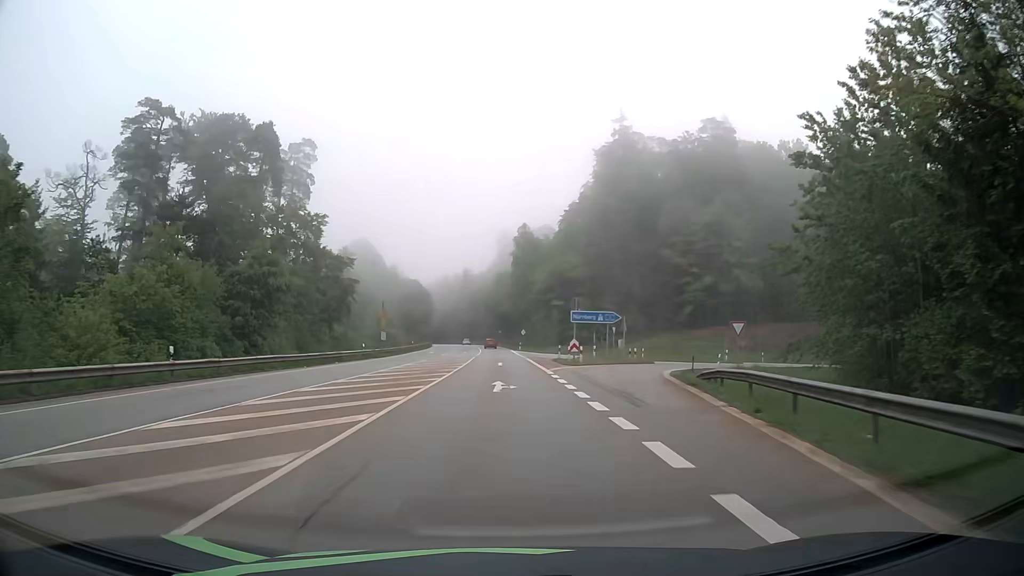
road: secondary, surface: asphalt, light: Day
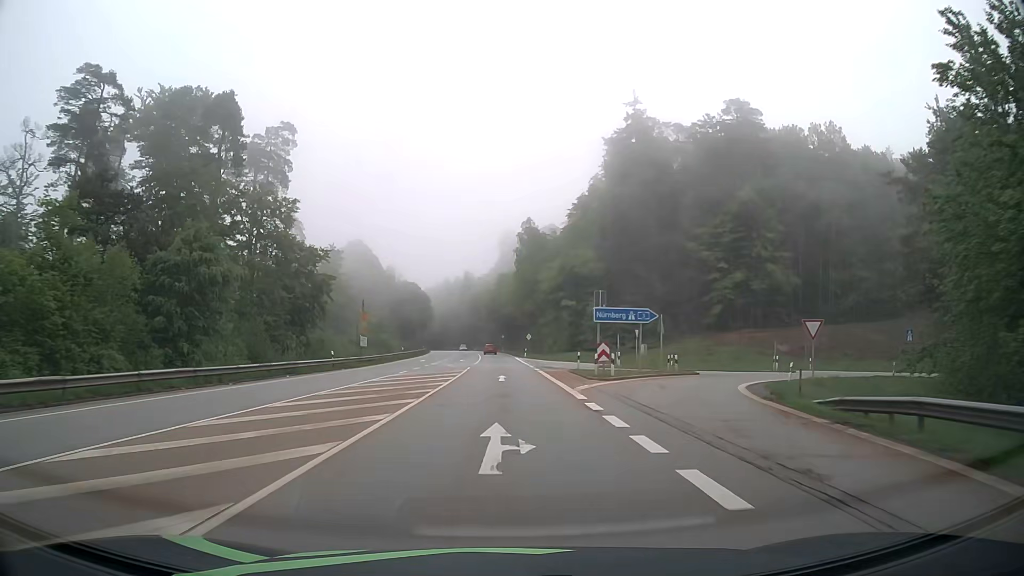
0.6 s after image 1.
(0.0, +10.7) m; 0°
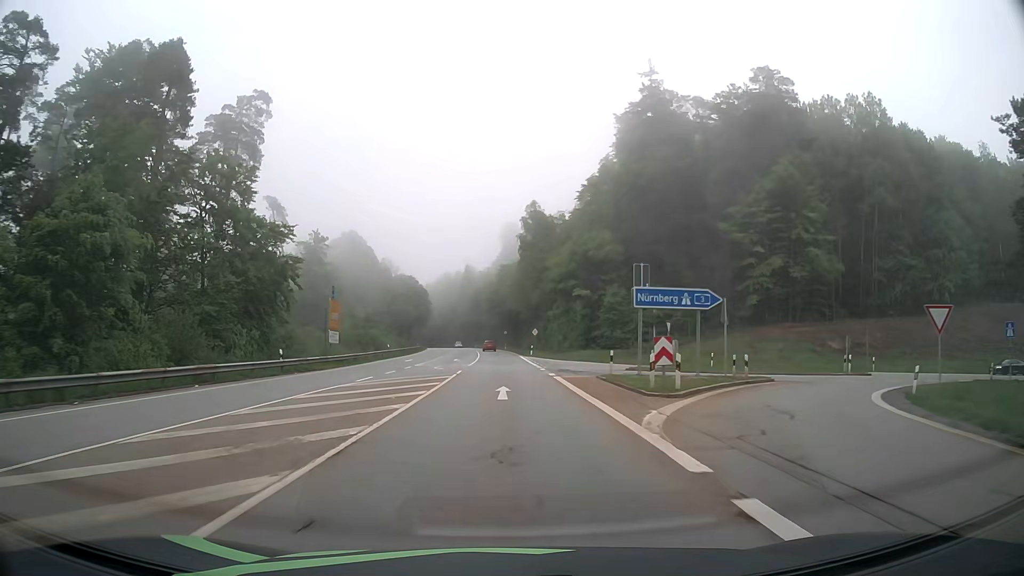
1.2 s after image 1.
(0.0, +10.7) m; 0°
(0, +10) (0, +20) (0, +30) (0, +40) (-1, +50) (-1, +60) (-1, +70) (-2, +80) (-2, +90) (-3, +100) m
